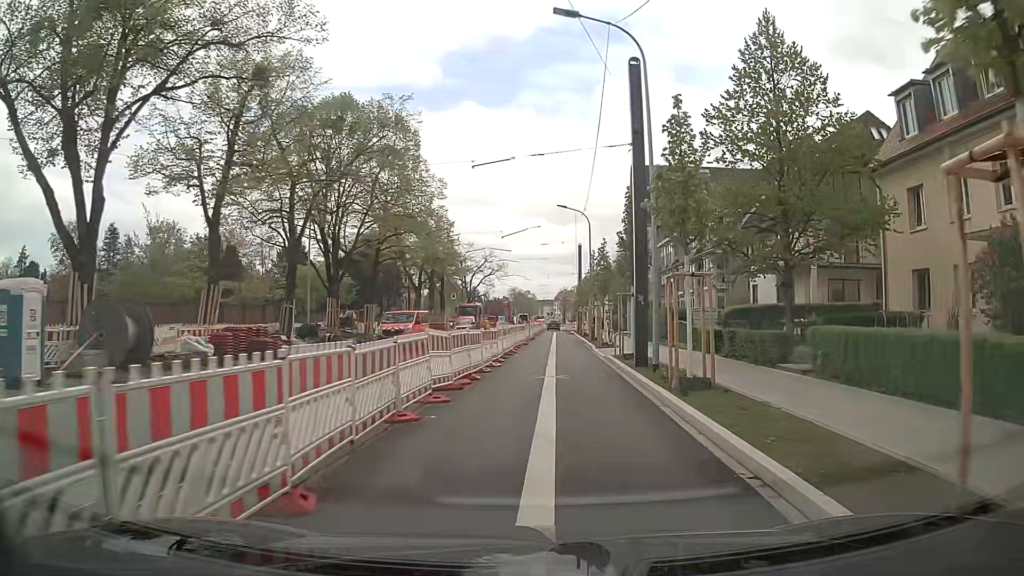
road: secondary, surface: asphalt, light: Day
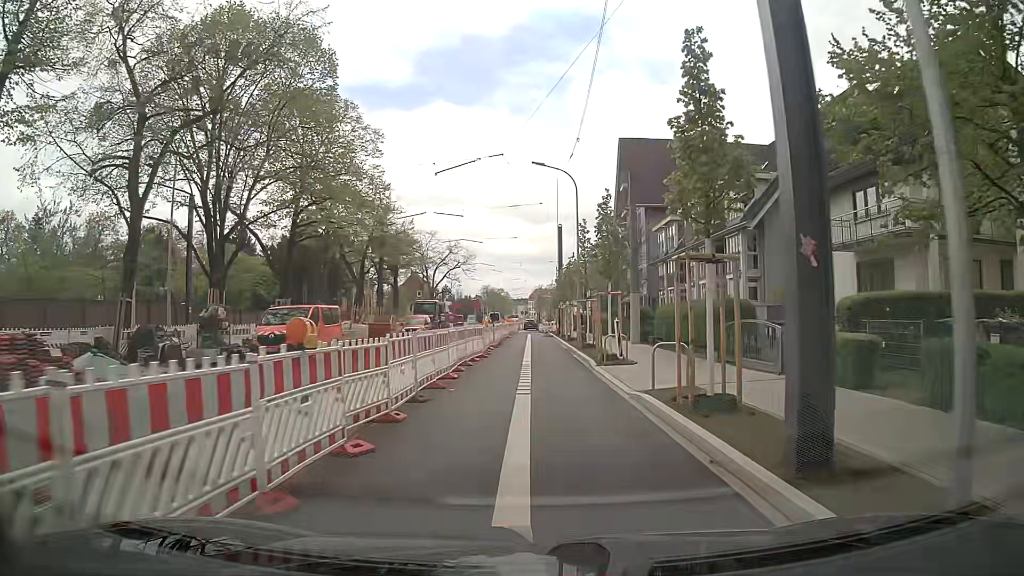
(+0.2, +12.9) m; +2°
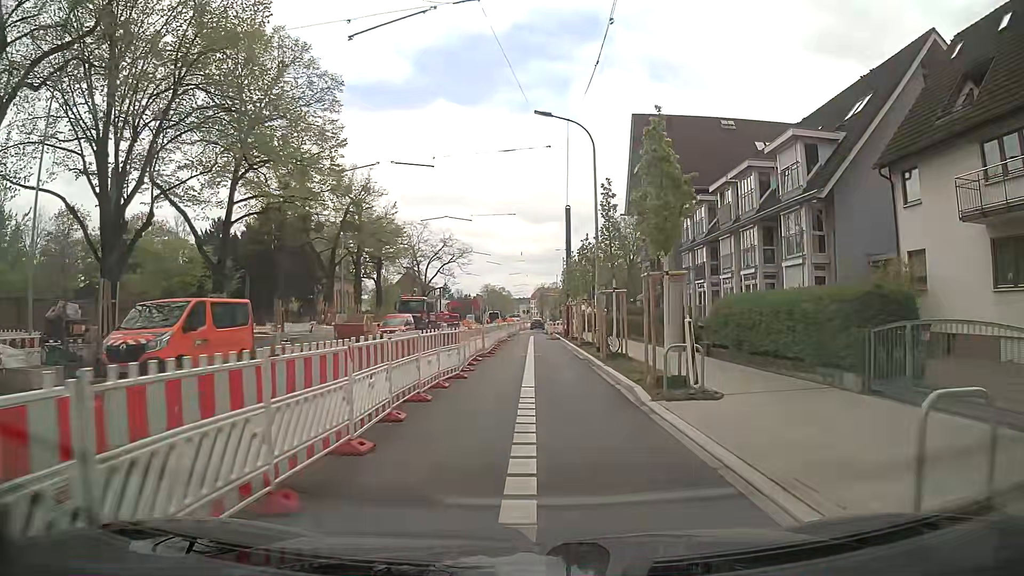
(0.0, +8.6) m; -1°
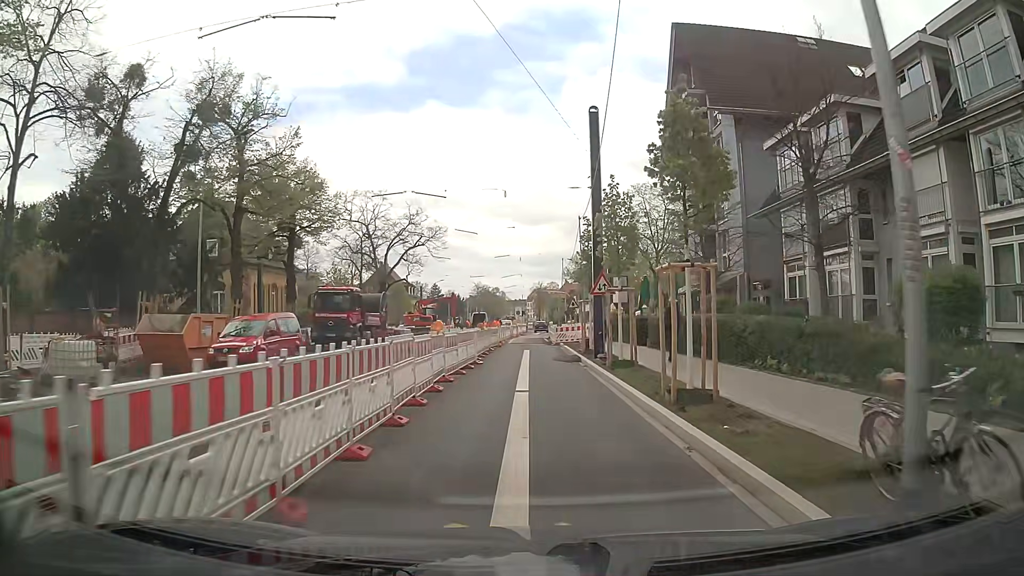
(+0.5, +21.7) m; +2°
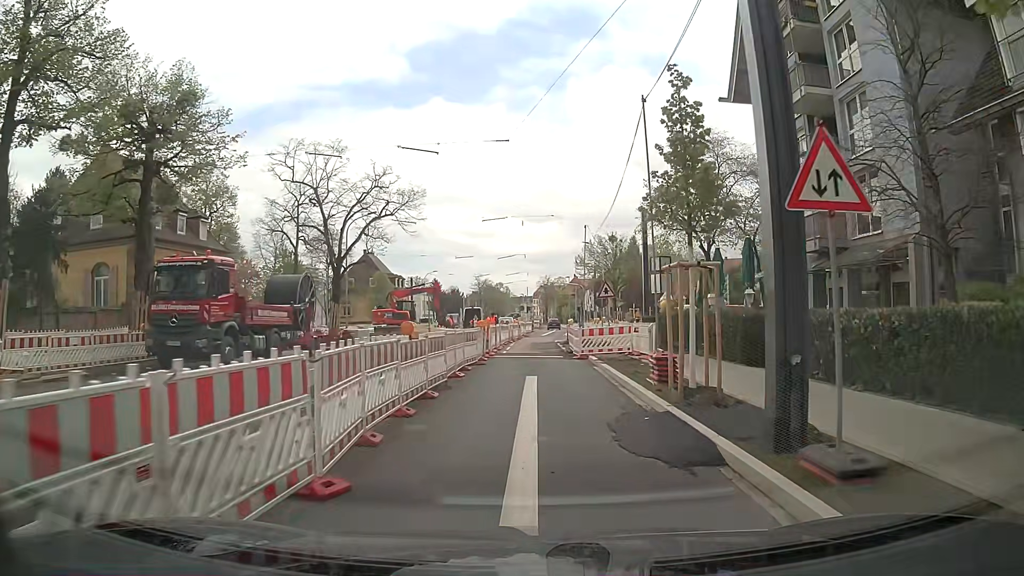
(-0.1, +16.6) m; 0°
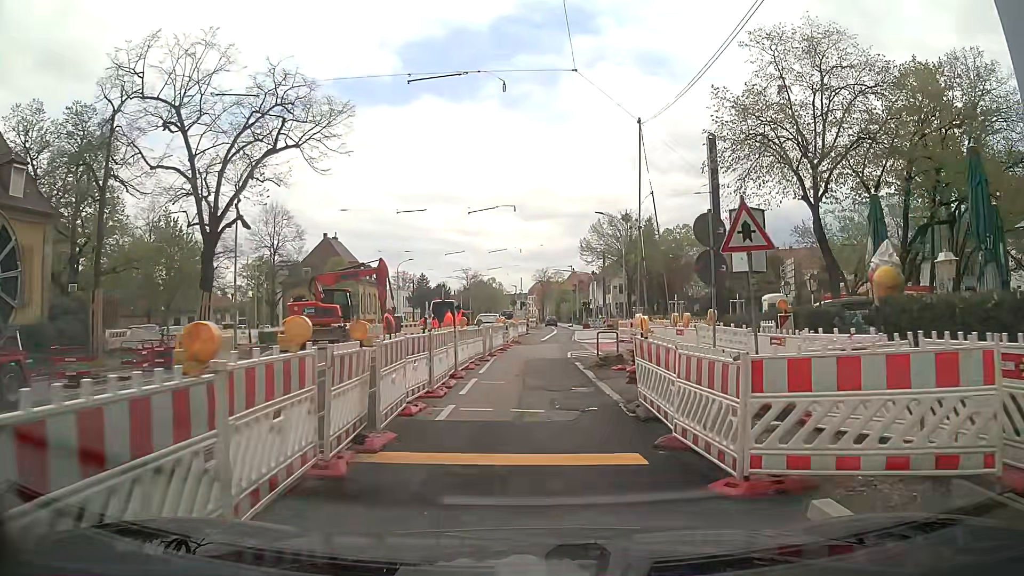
(-0.2, +18.6) m; 0°
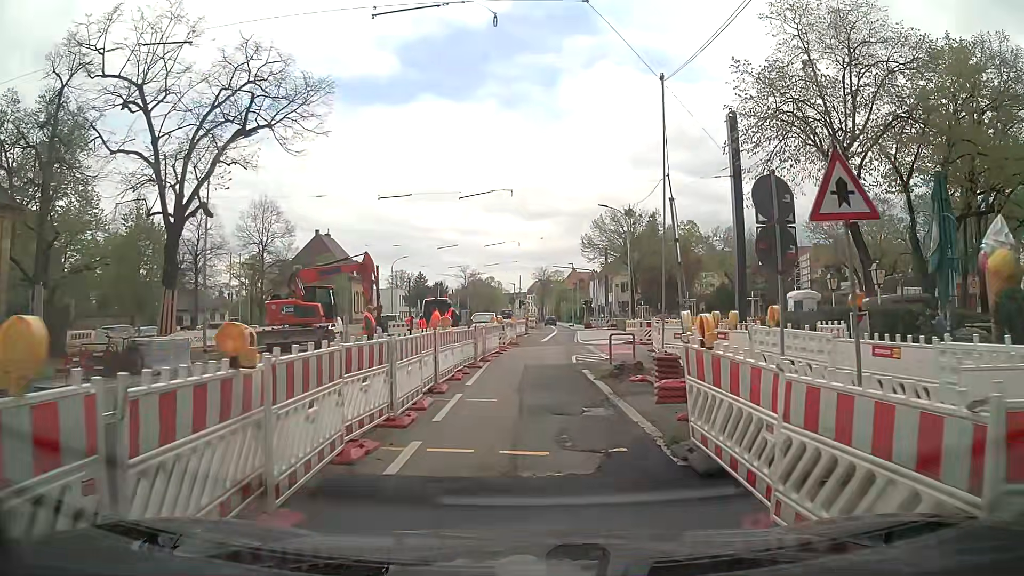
(0.0, +3.1) m; 0°
